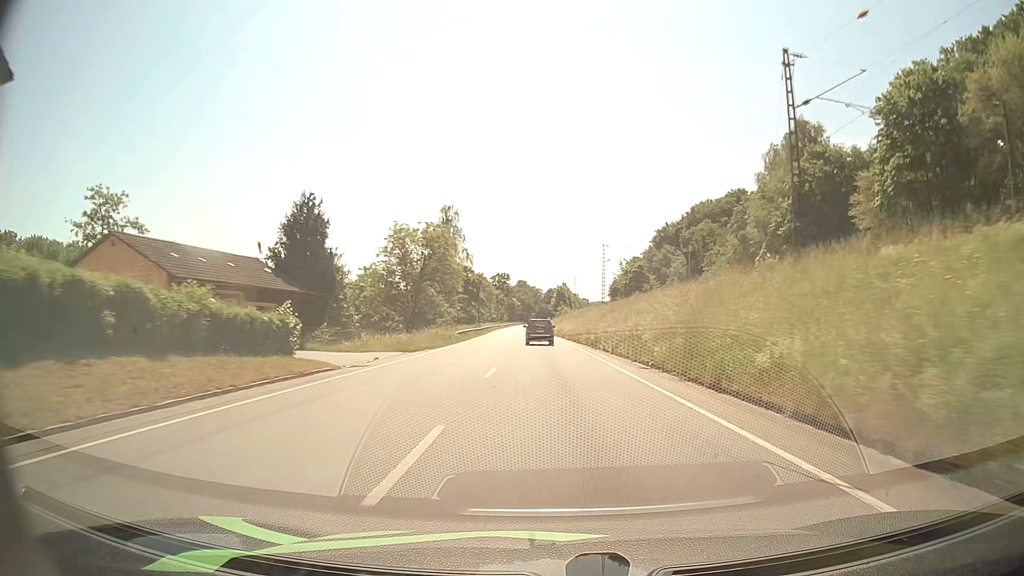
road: primary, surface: asphalt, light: Day
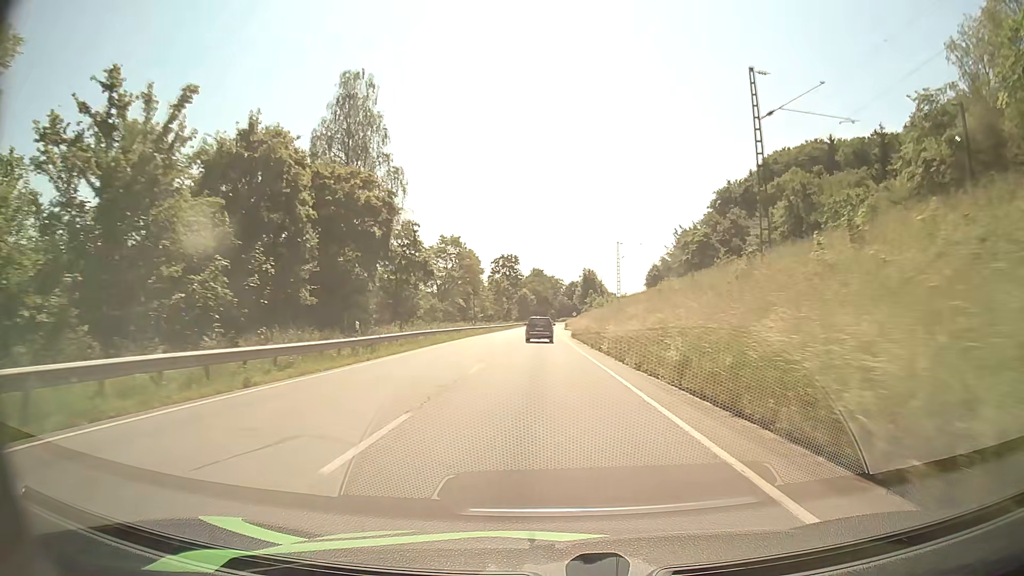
(-0.6, +60.4) m; -2°
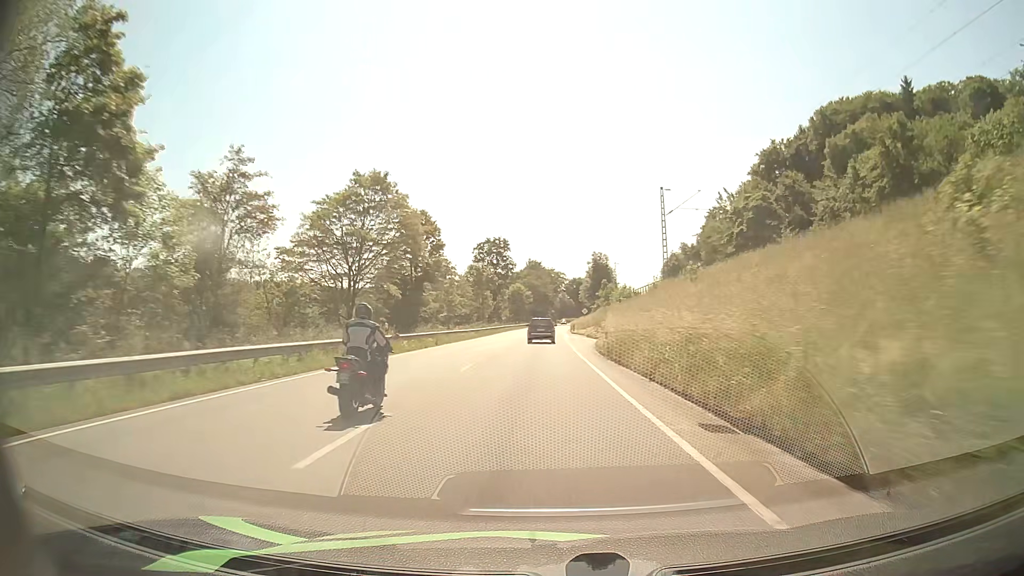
(-0.1, +36.7) m; 0°
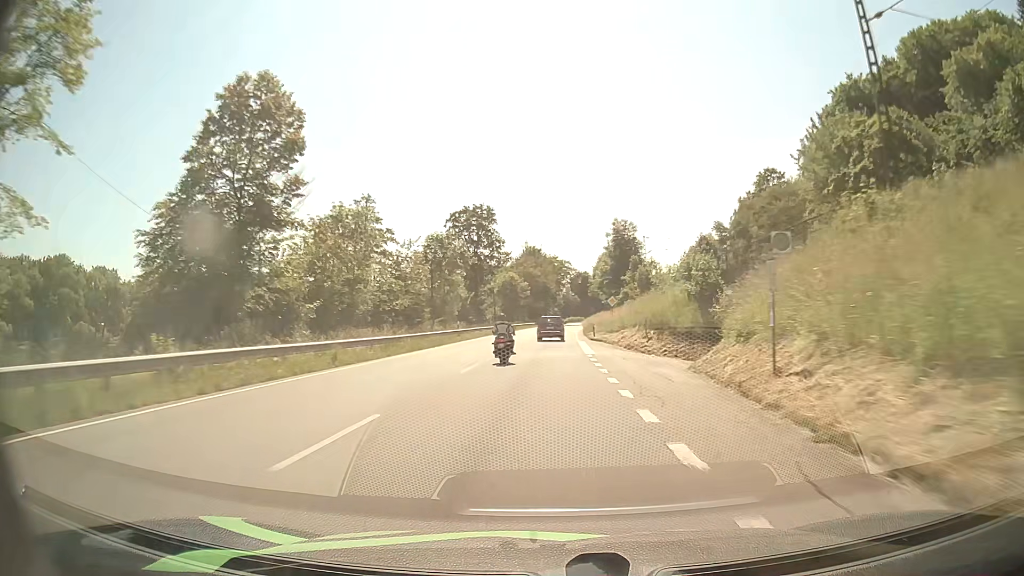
(0.0, +36.9) m; 0°
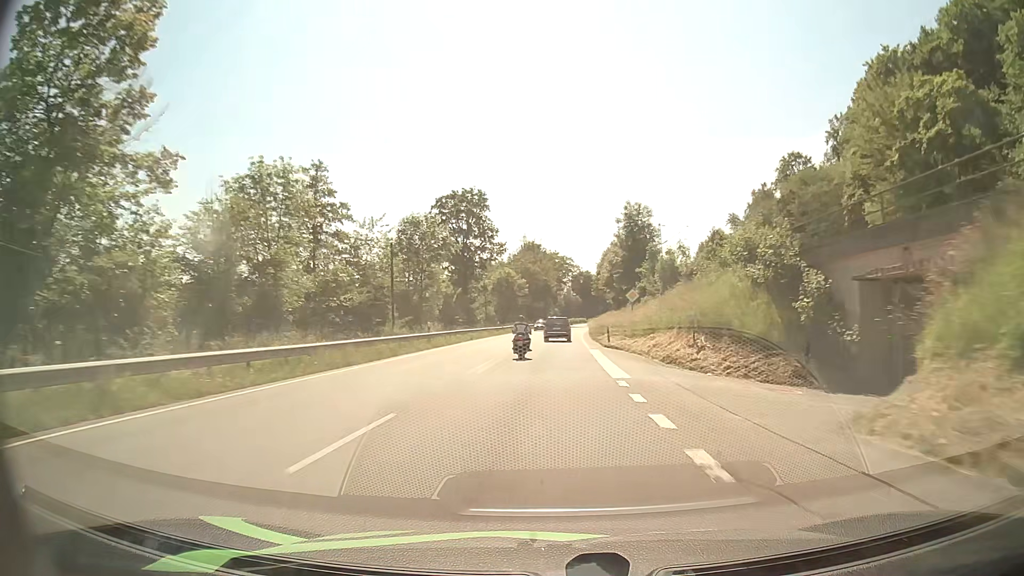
(0.0, +12.3) m; 0°
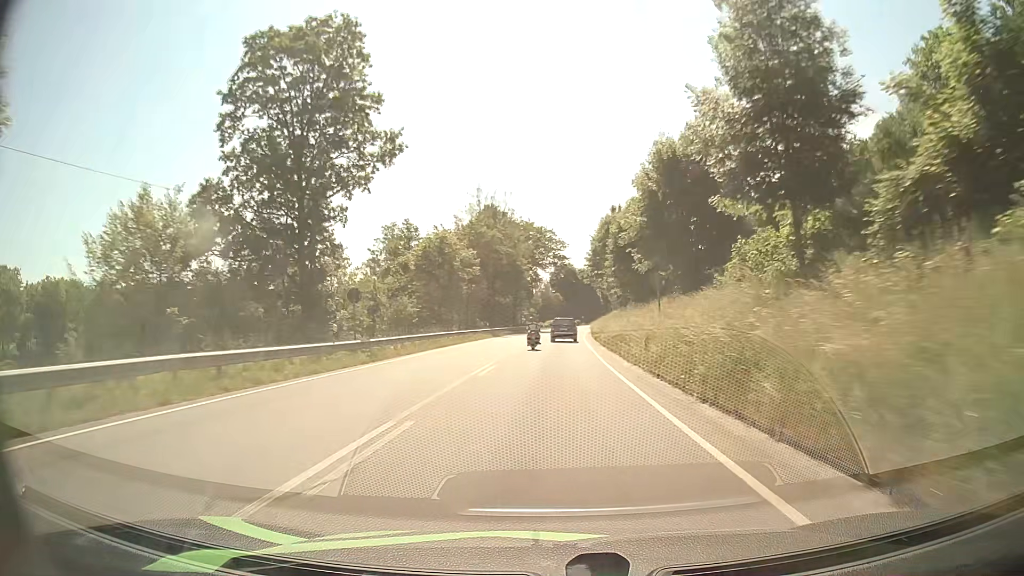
(+0.8, +49.9) m; +2°
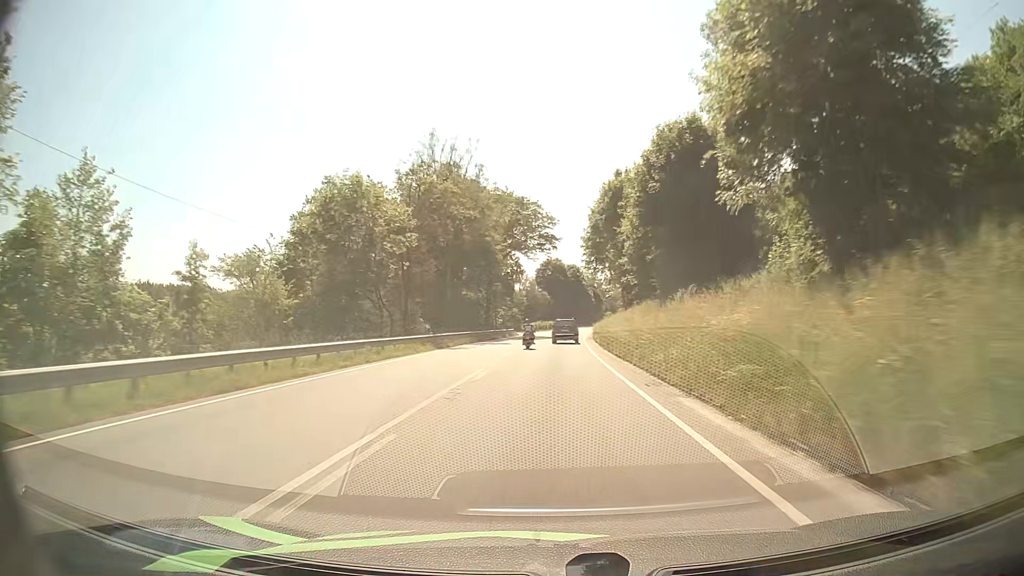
(+0.2, +25.5) m; +1°
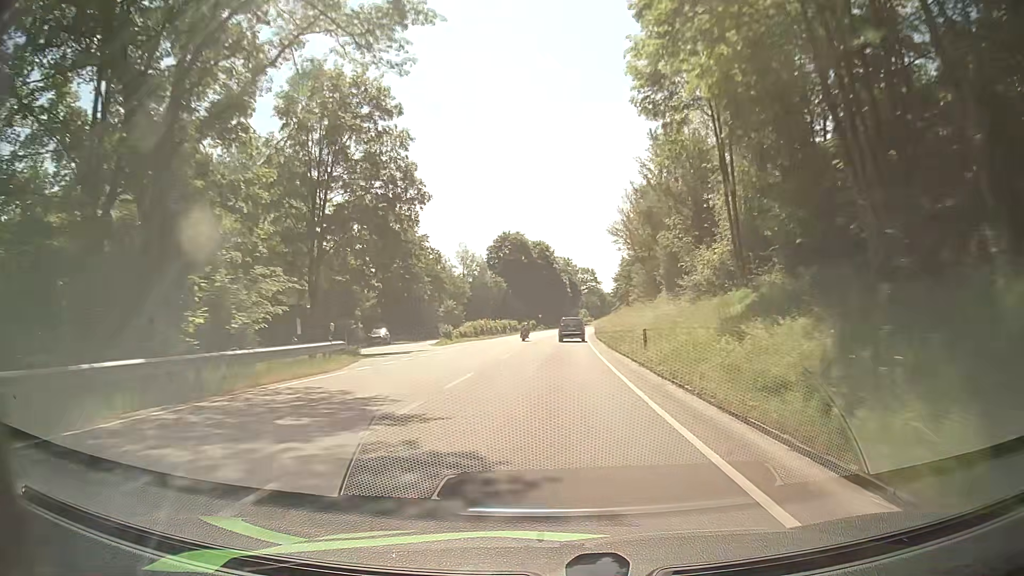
(+1.8, +63.4) m; +3°
(0, +10) (0, +20) (0, +30) (+1, +40) (+1, +50) (+2, +60) (+2, +70) (+3, +80) (+3, +90) (+4, +100) m
